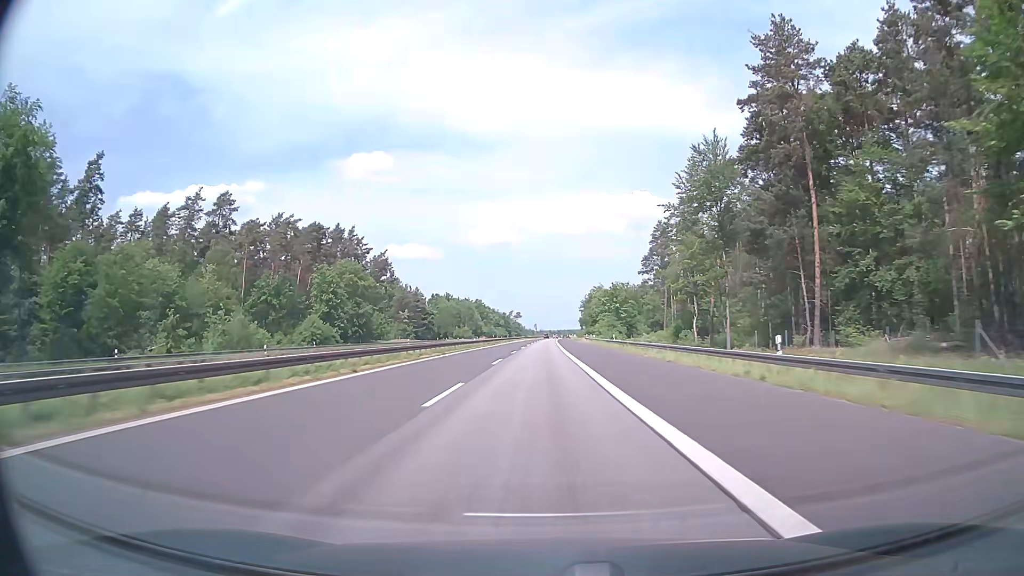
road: motorway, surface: asphalt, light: Day
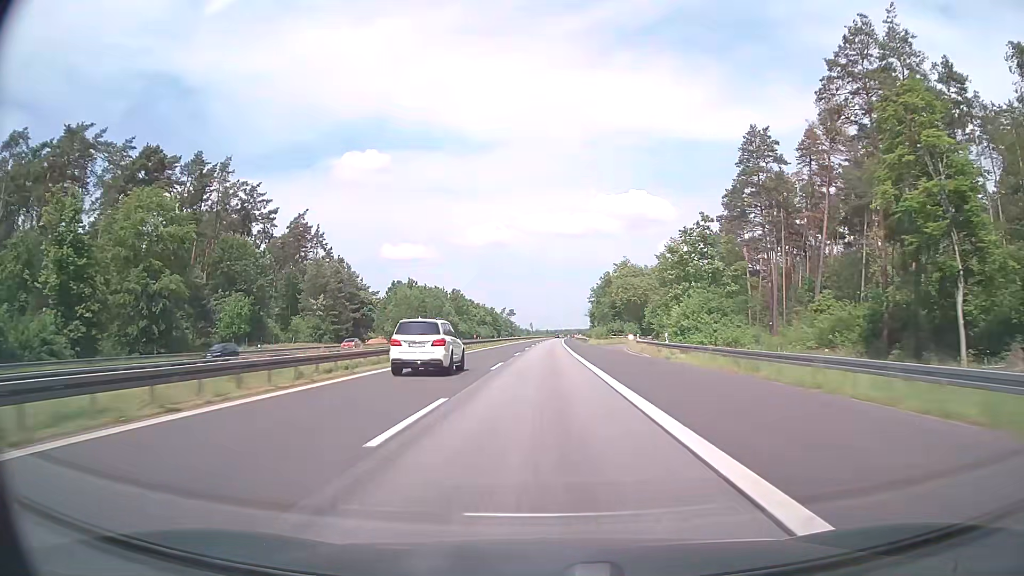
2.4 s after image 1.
(+0.1, +76.1) m; 0°
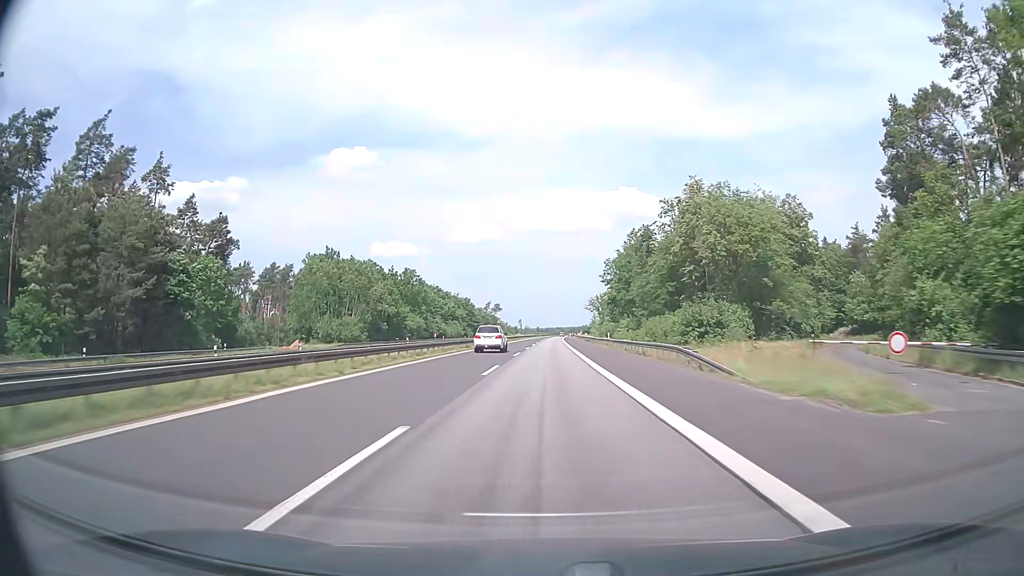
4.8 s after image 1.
(+0.5, +76.1) m; +1°
(0, +10) (0, +20) (0, +30) (0, +40) (0, +50) (0, +60) (+1, +70) (+1, +80) (+1, +90) (+1, +100) m
